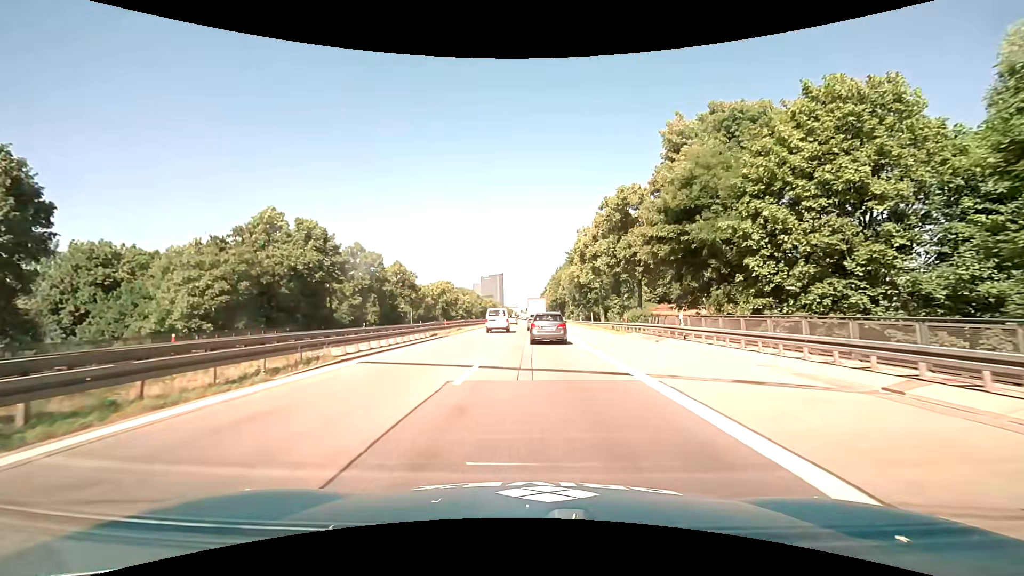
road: motorway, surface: asphalt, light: Day
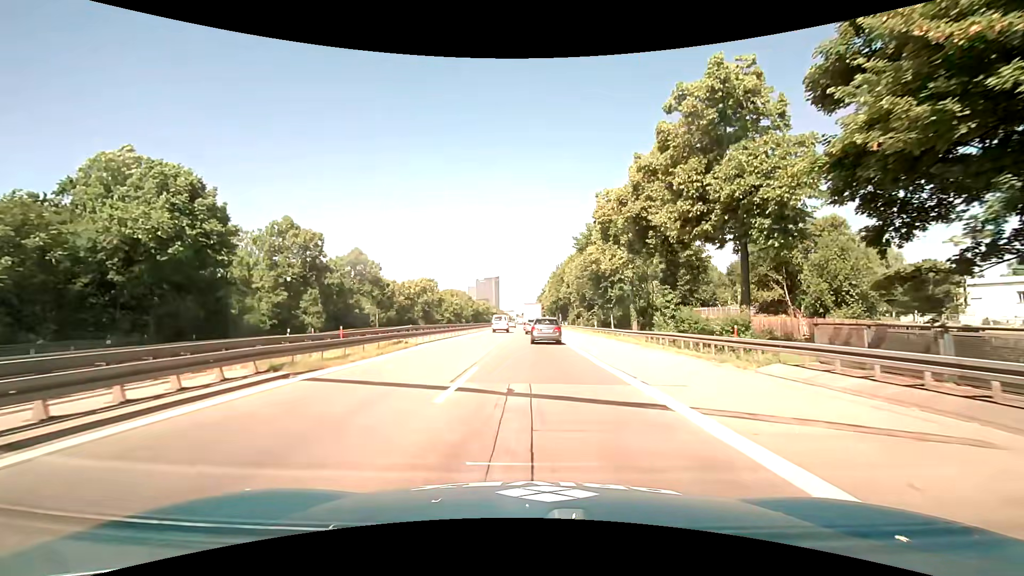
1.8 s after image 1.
(+0.1, +20.5) m; 0°
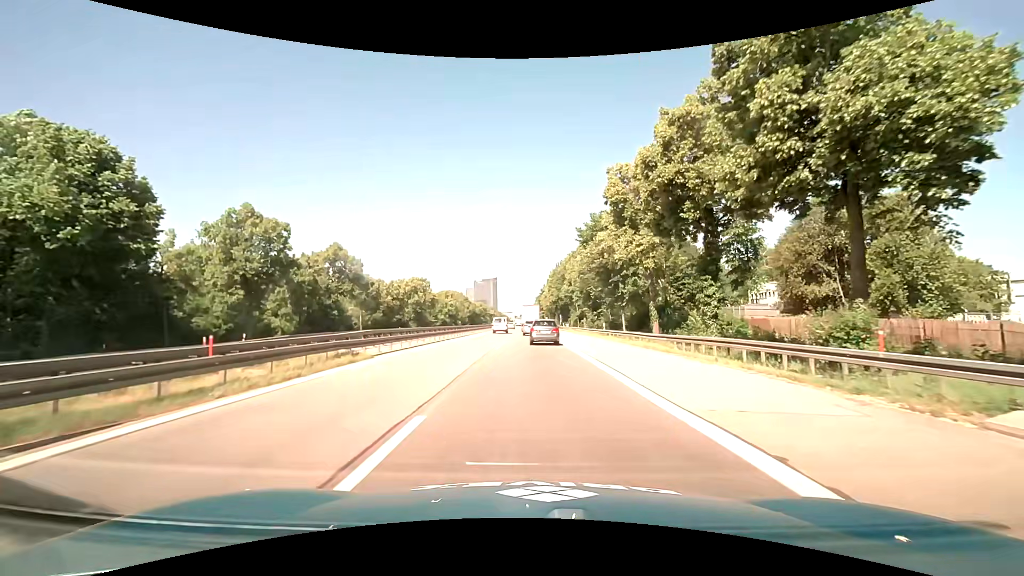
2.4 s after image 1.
(+0.1, +7.1) m; +1°
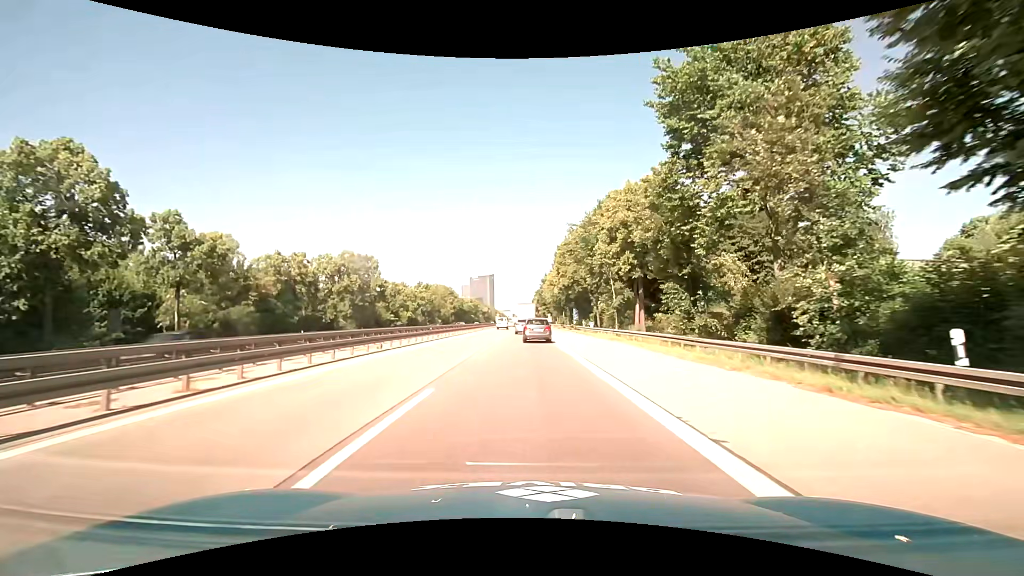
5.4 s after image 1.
(+0.2, +38.6) m; 0°
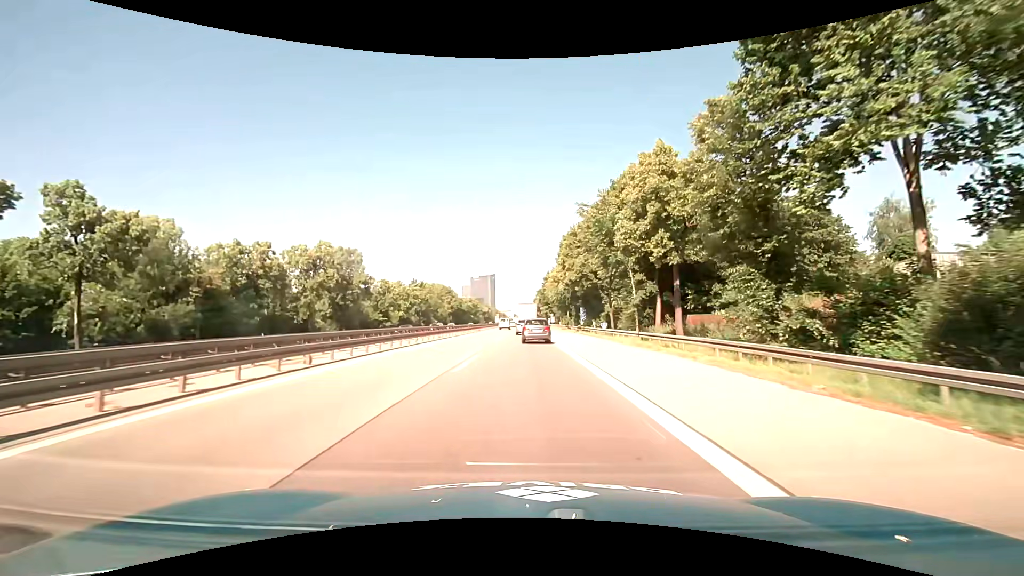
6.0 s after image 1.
(0.0, +8.2) m; 0°
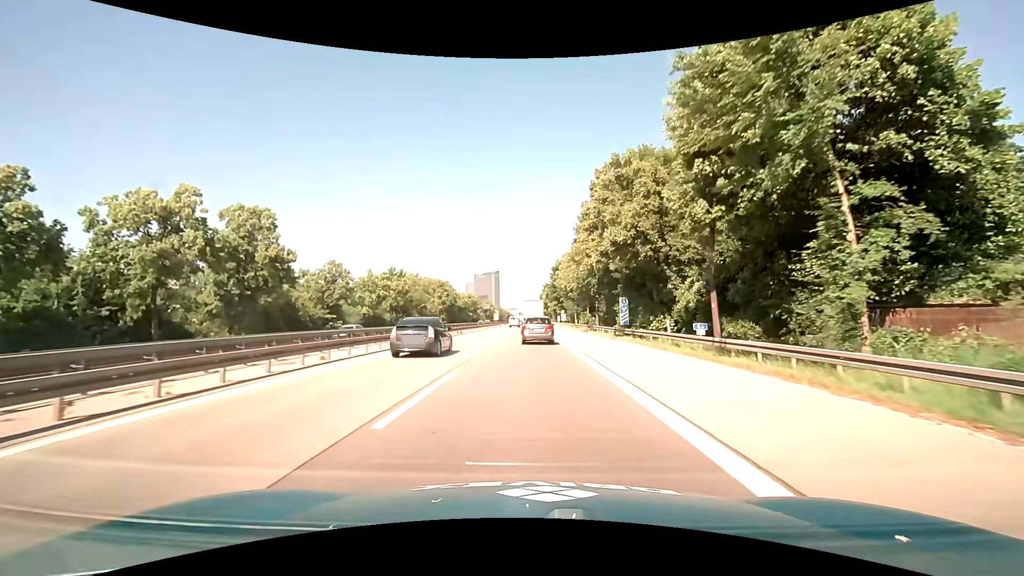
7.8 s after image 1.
(-0.1, +25.0) m; -1°
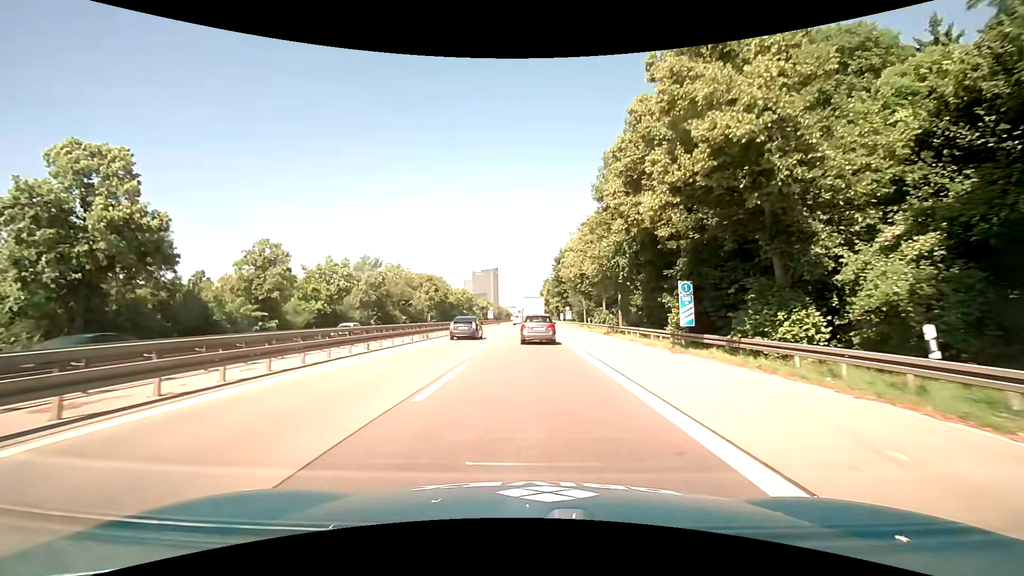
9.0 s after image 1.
(+0.1, +16.0) m; 0°
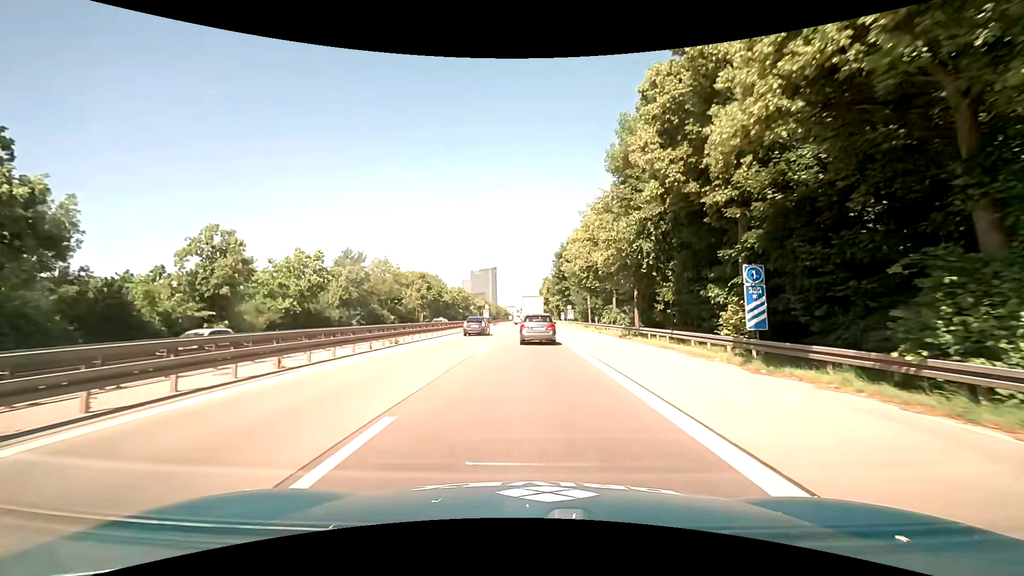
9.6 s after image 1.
(0.0, +7.5) m; 0°
